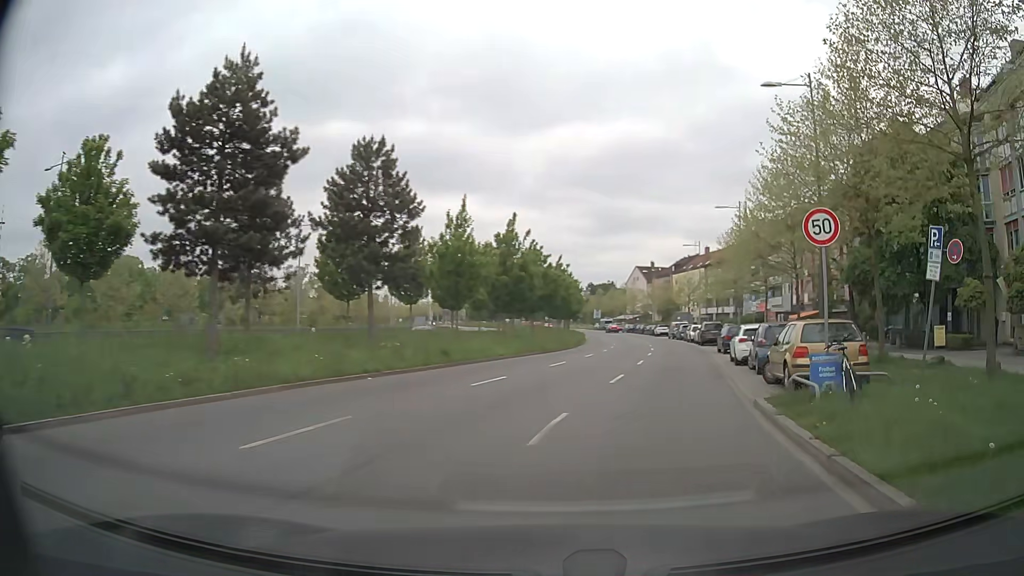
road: secondary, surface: asphalt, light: Day
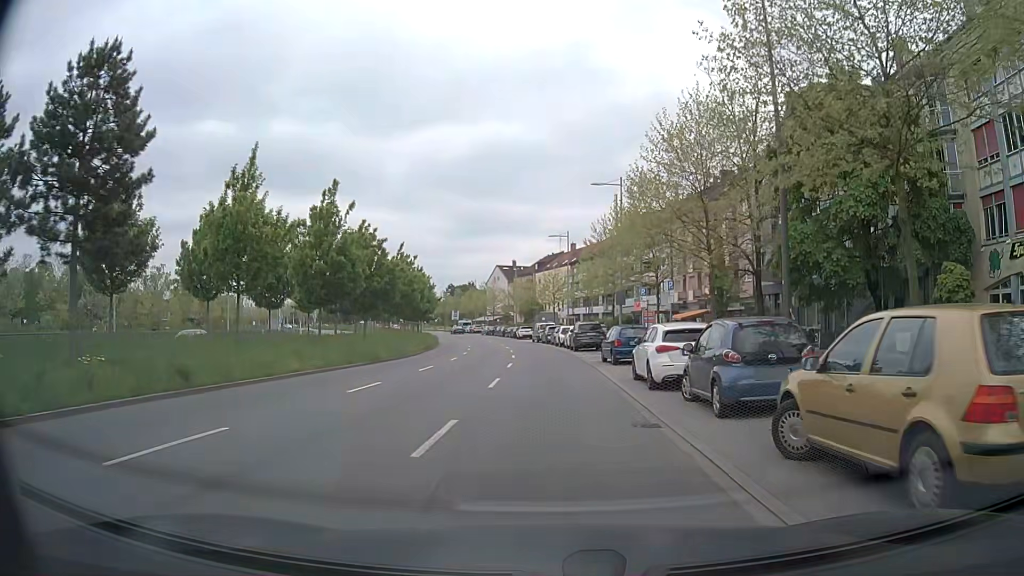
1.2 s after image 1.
(+1.1, +9.6) m; +11°
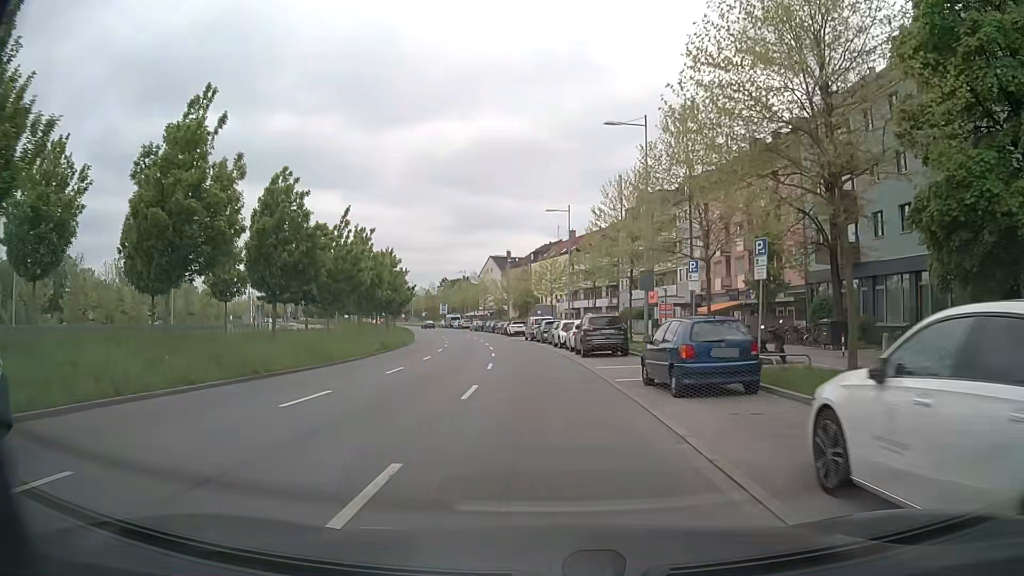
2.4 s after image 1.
(+0.1, +12.8) m; +1°
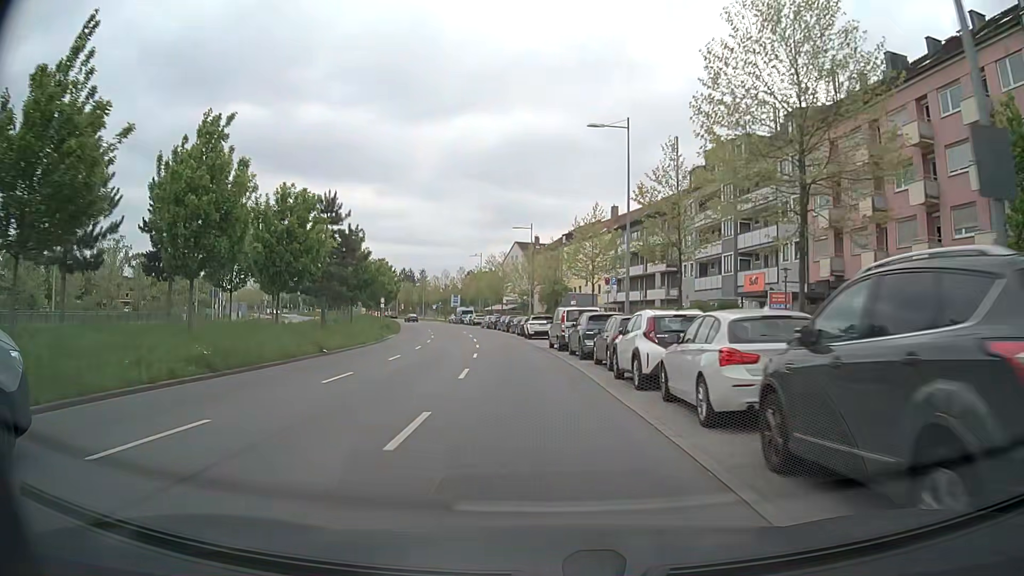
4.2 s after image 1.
(-0.5, +23.8) m; -3°
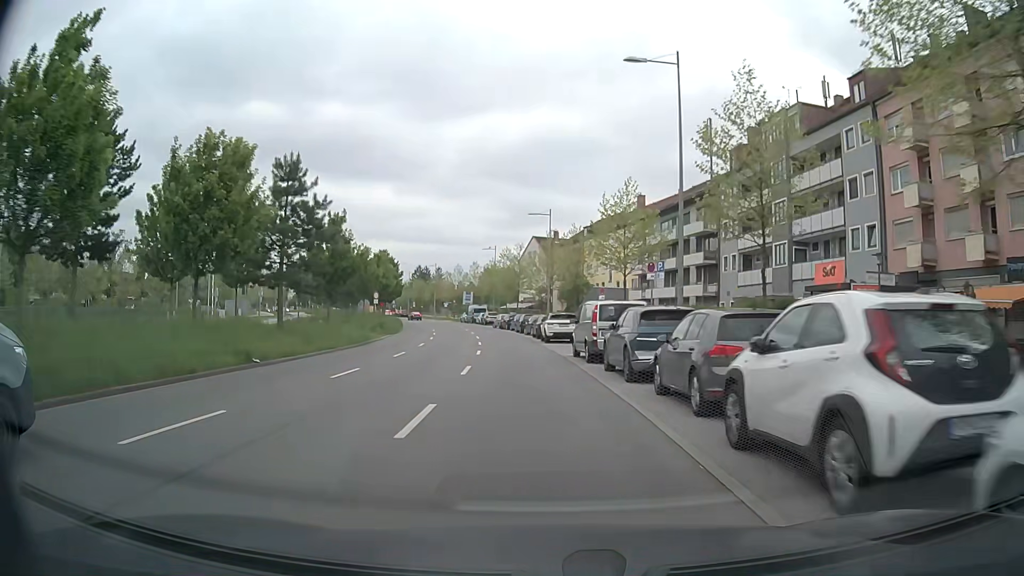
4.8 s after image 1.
(-0.1, +8.5) m; -1°
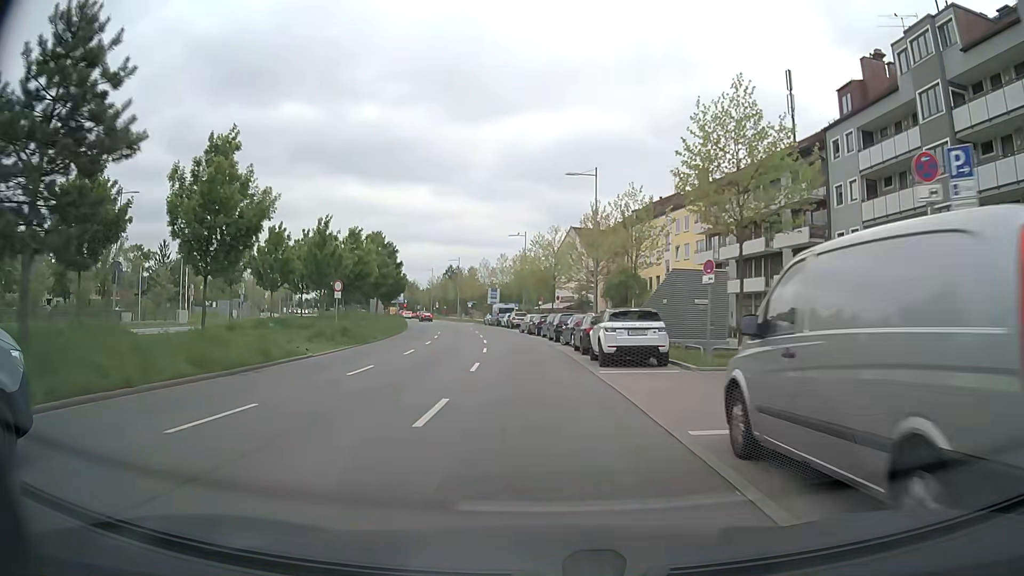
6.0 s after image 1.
(-0.5, +17.2) m; -4°
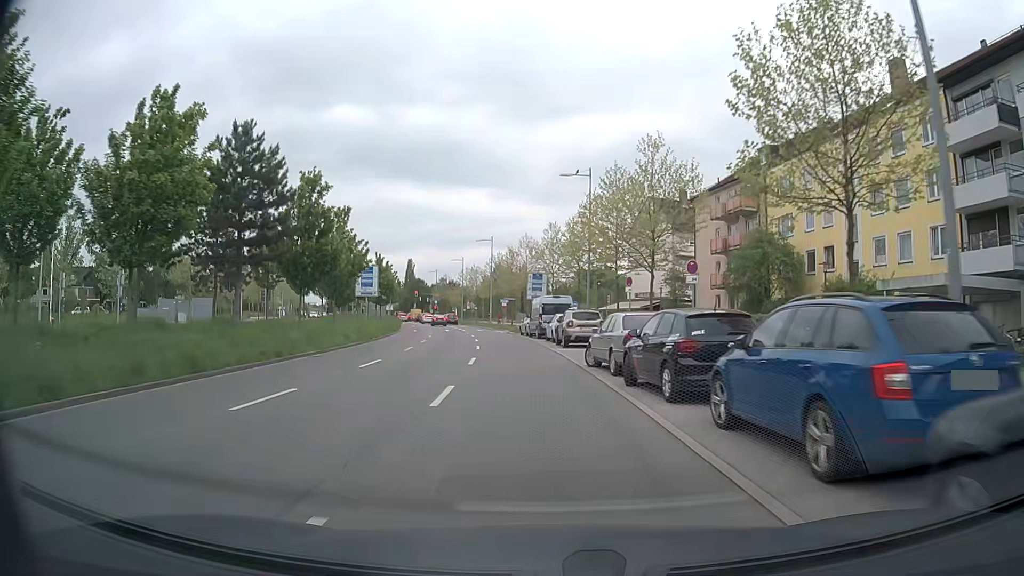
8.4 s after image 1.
(-1.4, +34.2) m; -5°
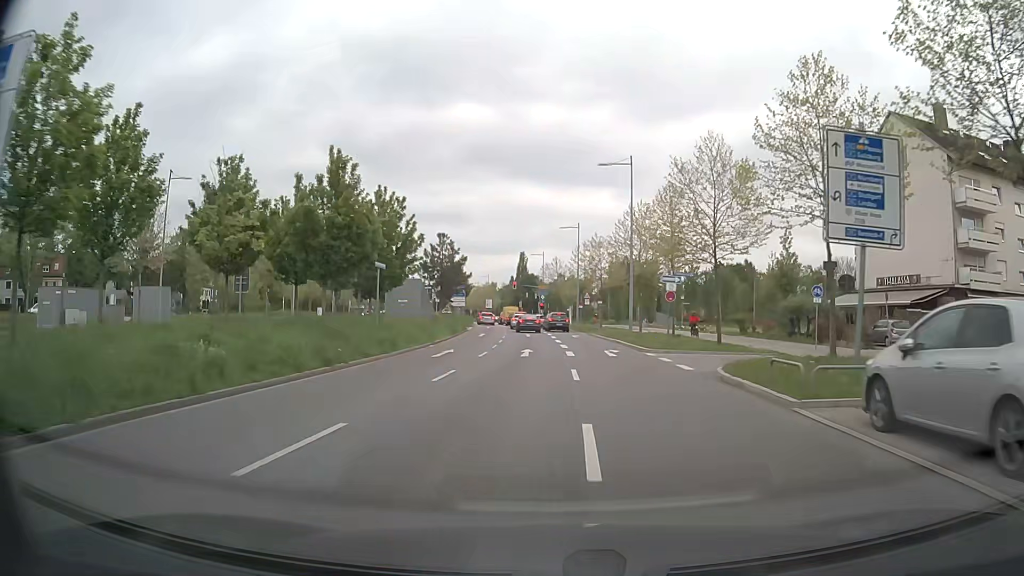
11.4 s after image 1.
(-4.0, +40.4) m; -10°
(0, +10) (0, +20) (-1, +30) (-1, +40) (-2, +50) (-2, +60) (-3, +70) (-4, +80) (-6, +90) (-7, +100) m
